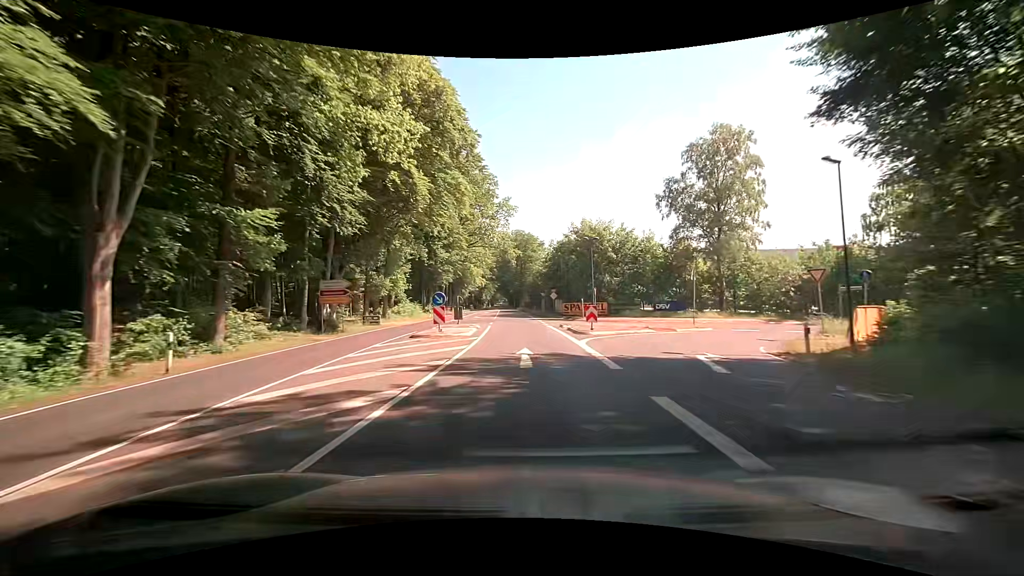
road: primary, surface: asphalt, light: Day
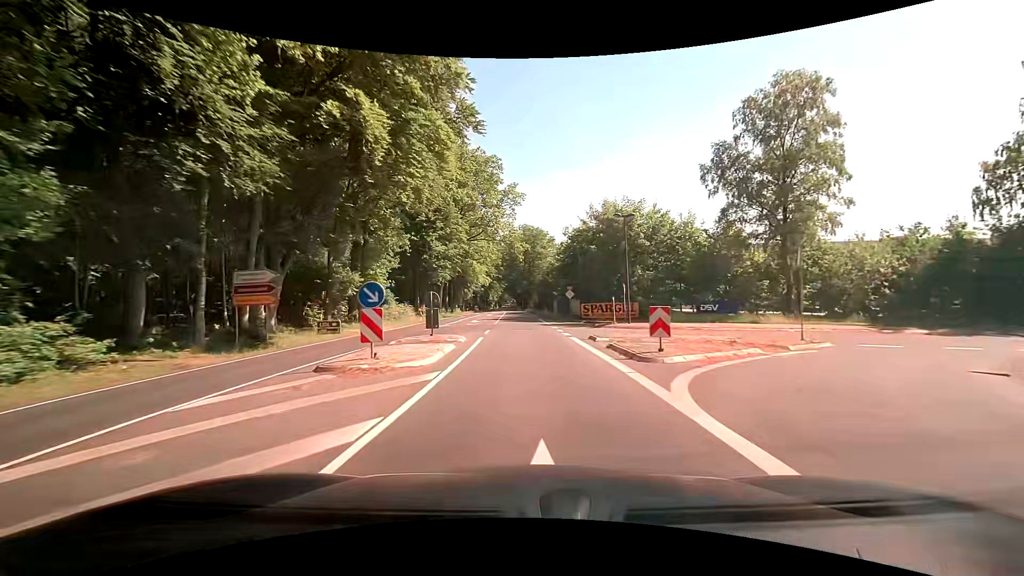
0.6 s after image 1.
(-0.1, +10.5) m; -1°
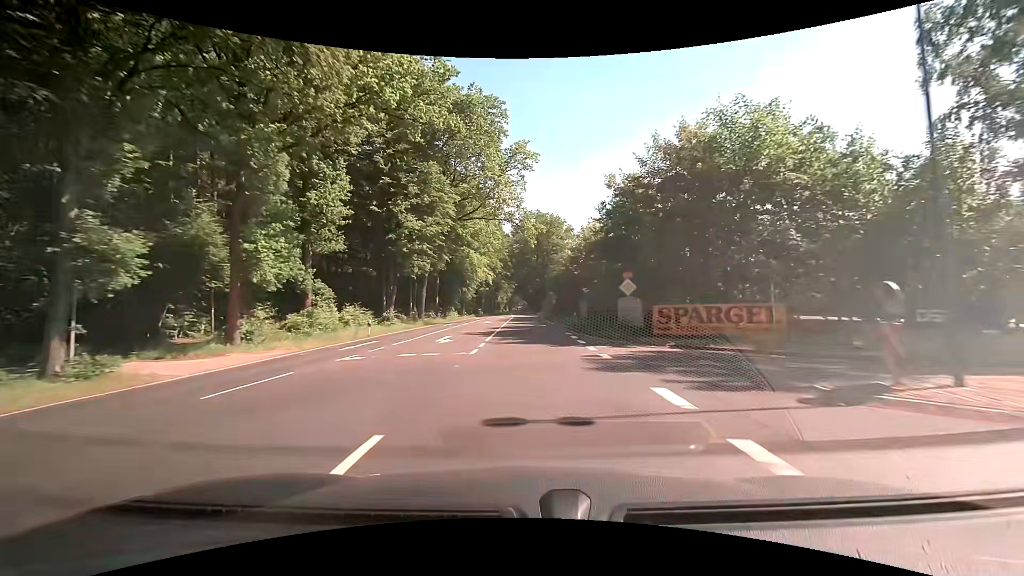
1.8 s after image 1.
(-0.4, +21.0) m; -2°
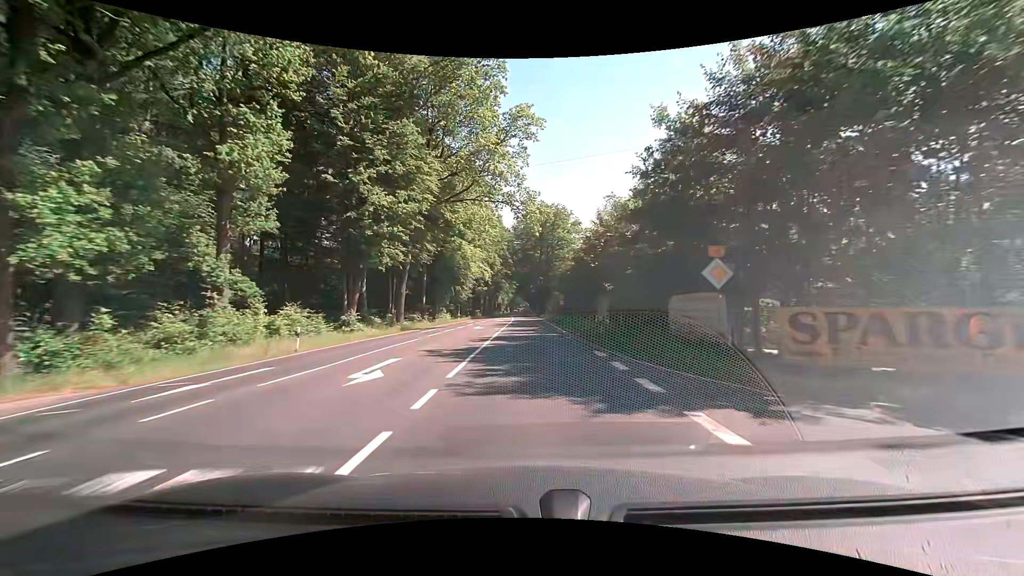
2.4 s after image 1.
(0.0, +10.5) m; 0°
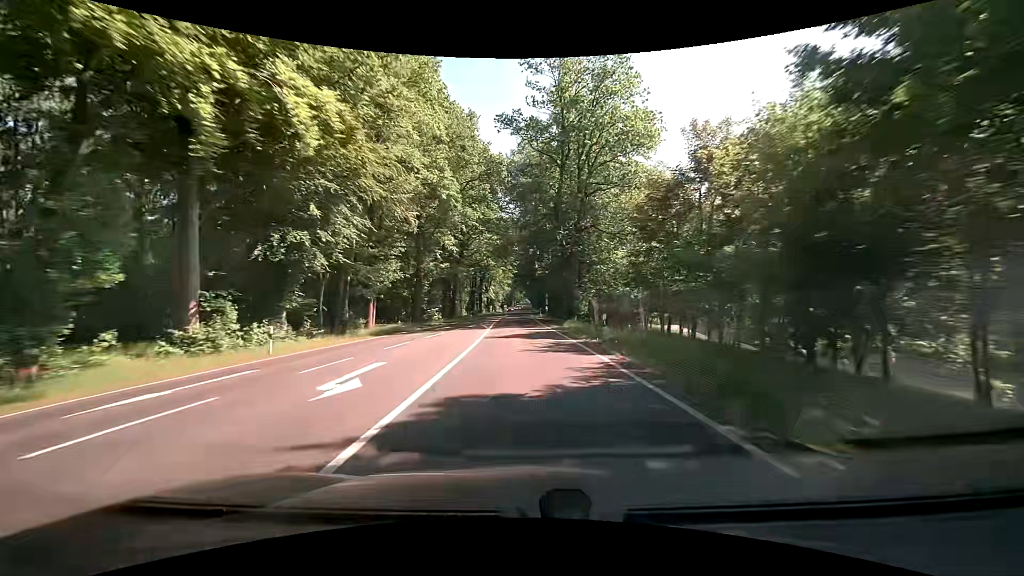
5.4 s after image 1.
(0.0, +53.1) m; 0°
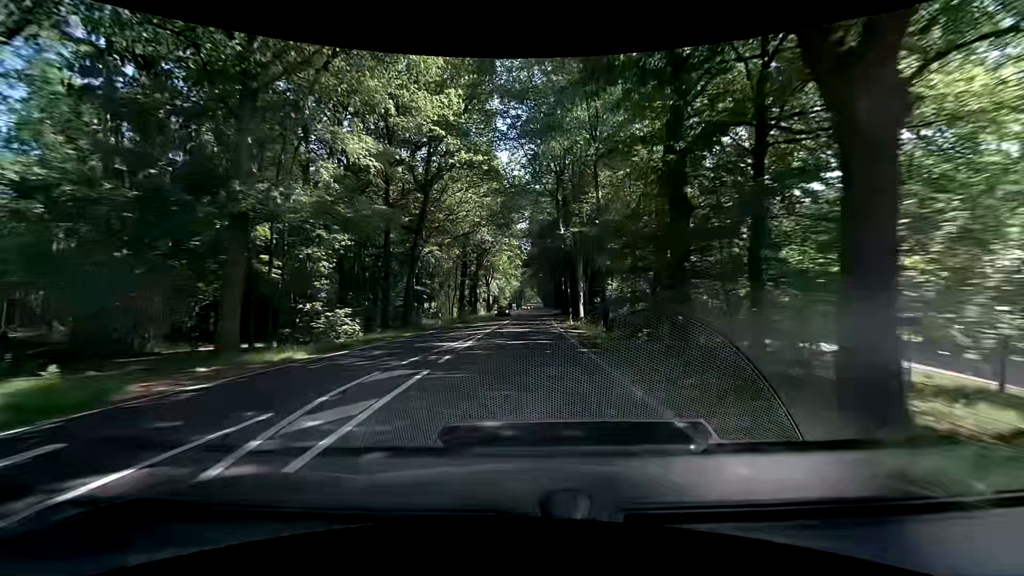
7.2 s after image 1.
(-0.3, +32.5) m; -2°
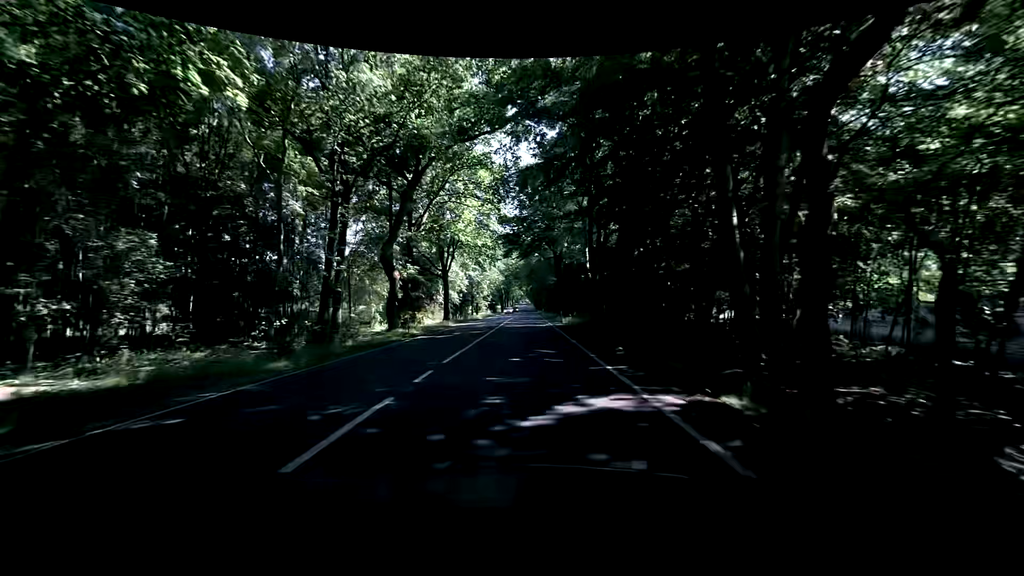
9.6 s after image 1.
(+1.1, +44.1) m; +2°
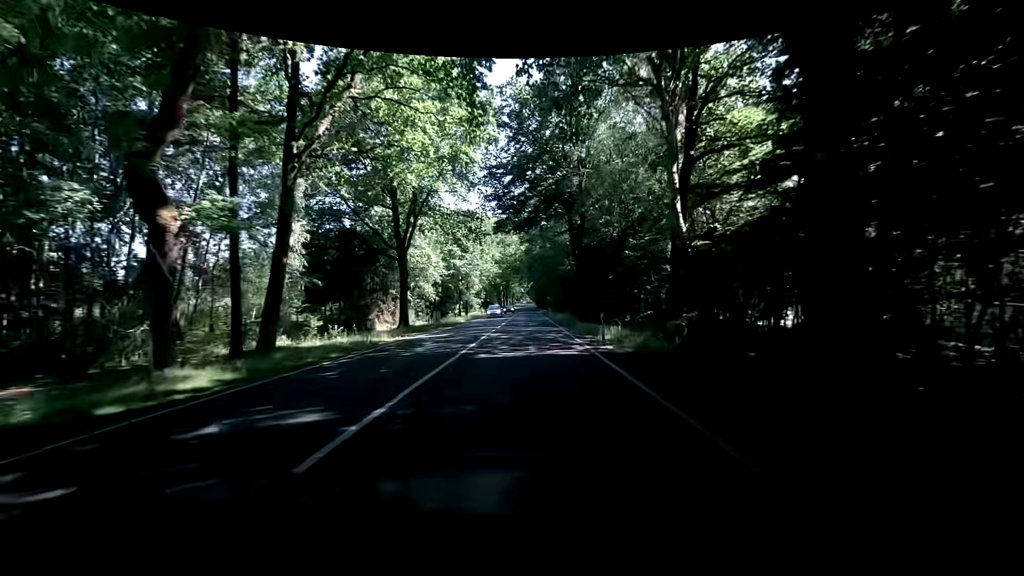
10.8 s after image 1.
(-0.1, +22.1) m; -1°
